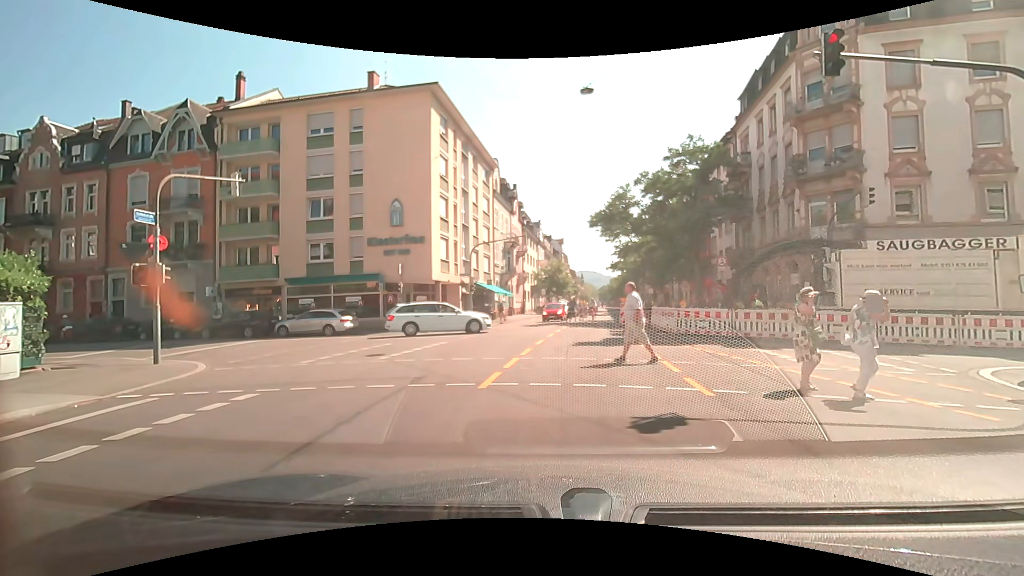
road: secondary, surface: asphalt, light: Day
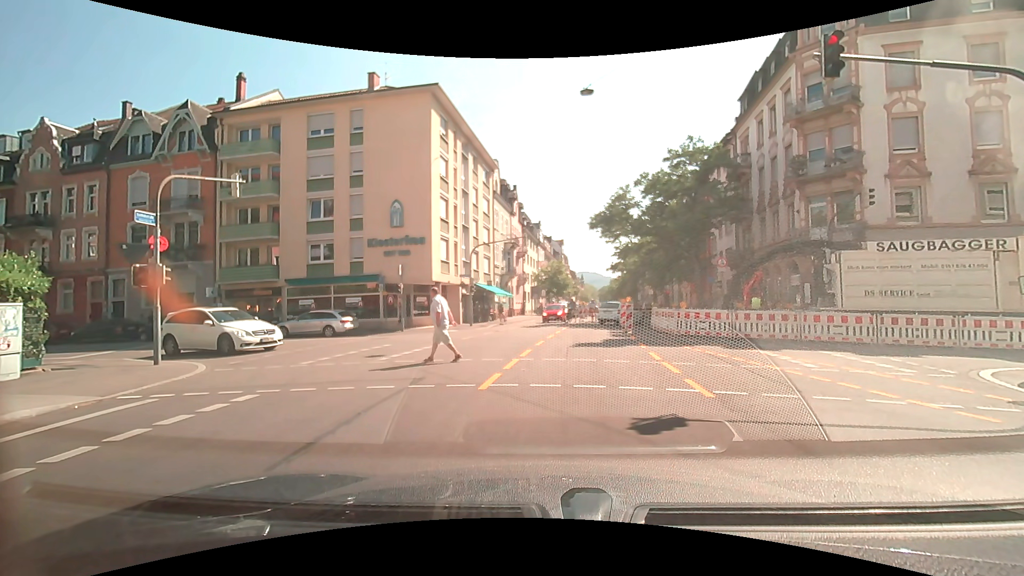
(0.0, +0.1) m; 0°
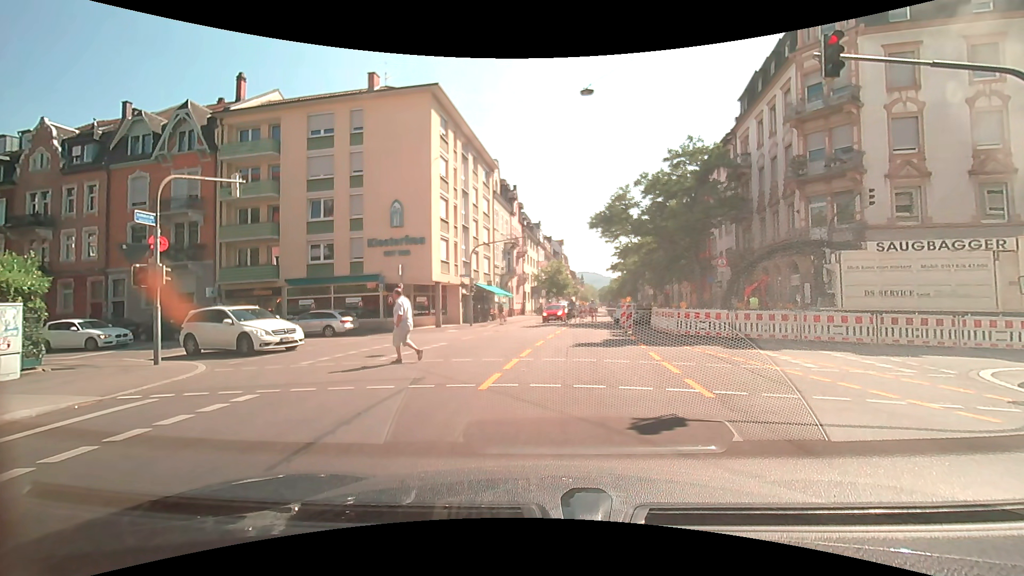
(0.0, 0.0) m; 0°
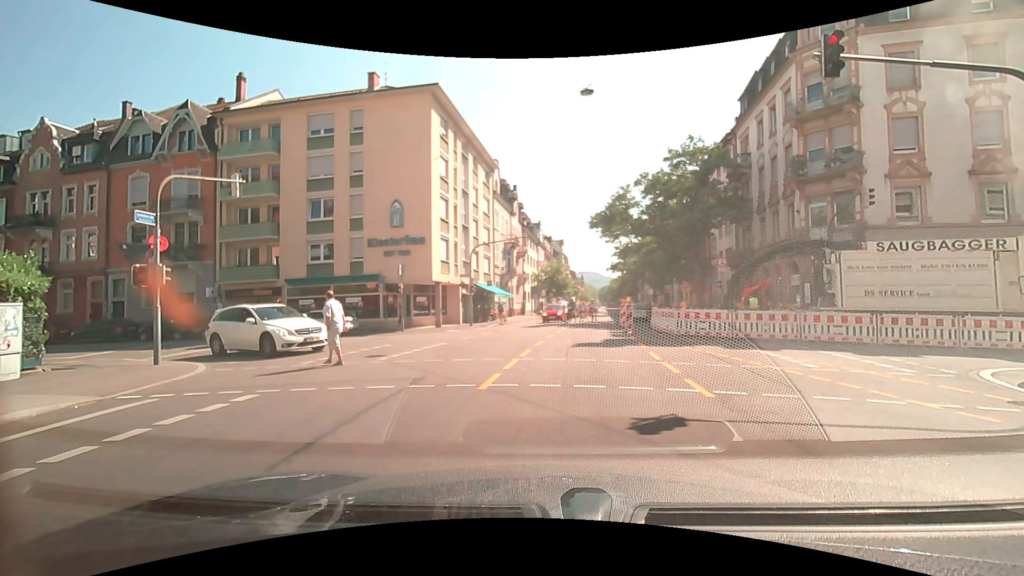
(0.0, 0.0) m; 0°
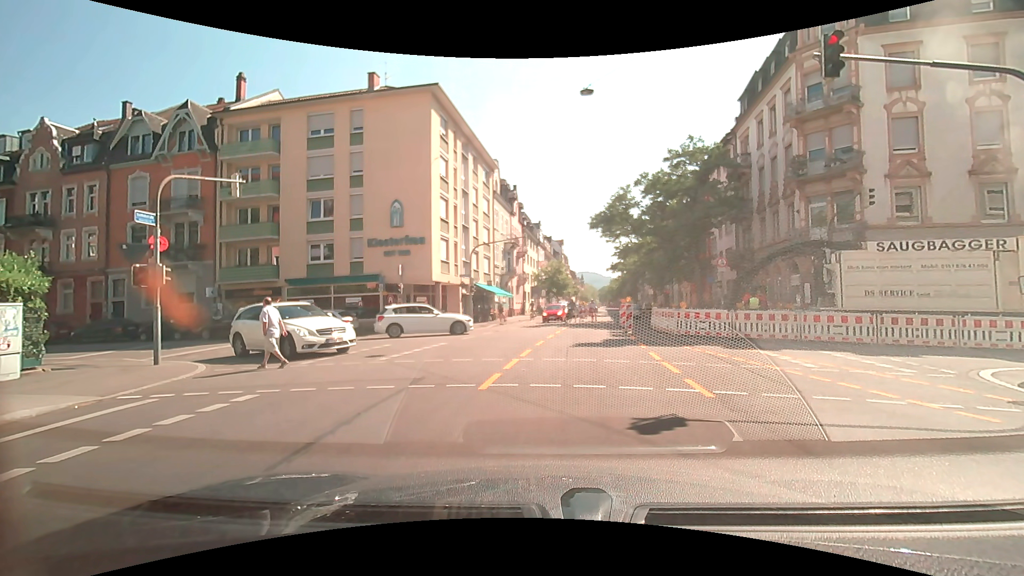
(0.0, 0.0) m; 0°
